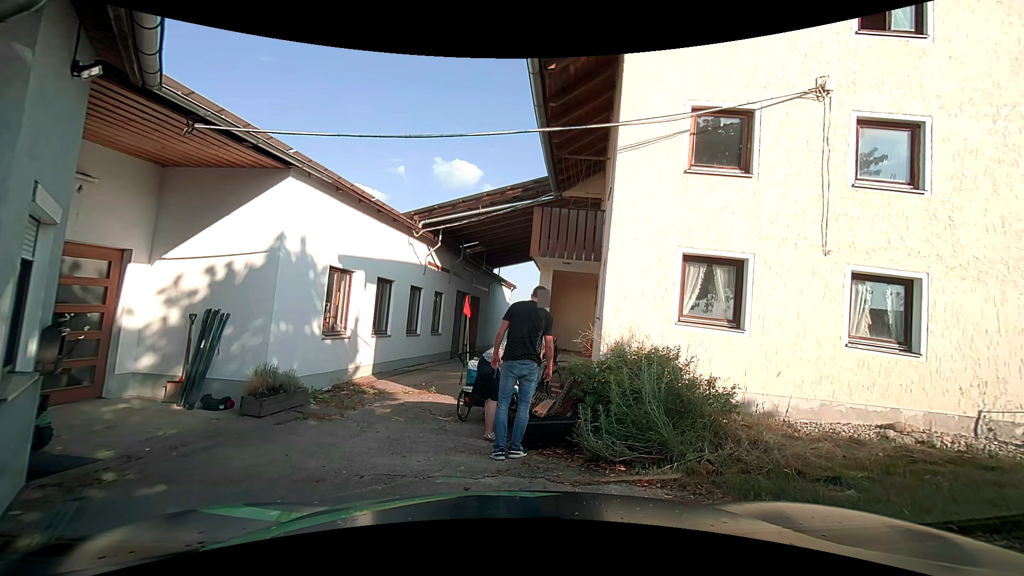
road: unclassified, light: Day
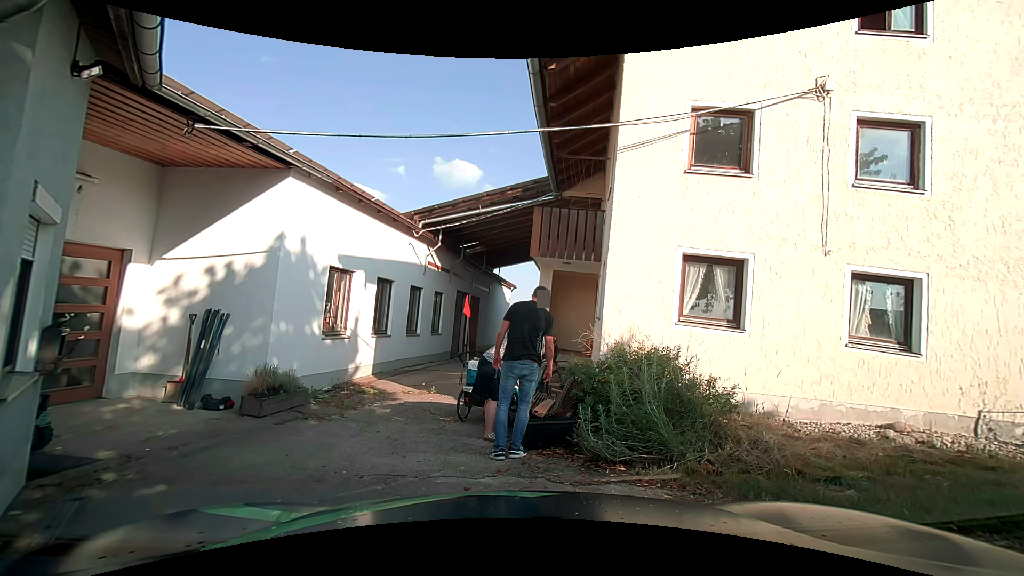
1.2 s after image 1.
(0.0, 0.0) m; 0°
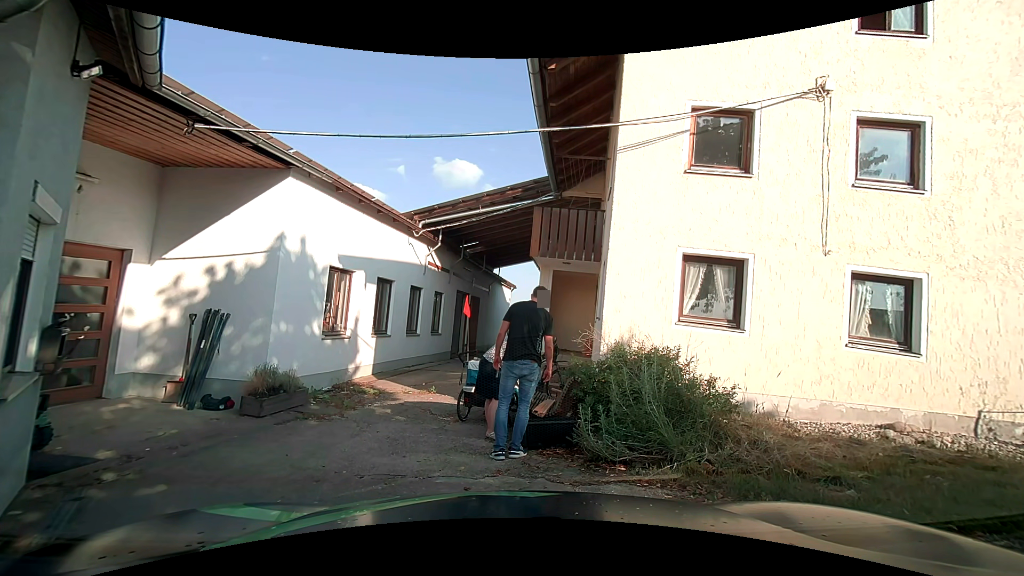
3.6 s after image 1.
(0.0, 0.0) m; 0°
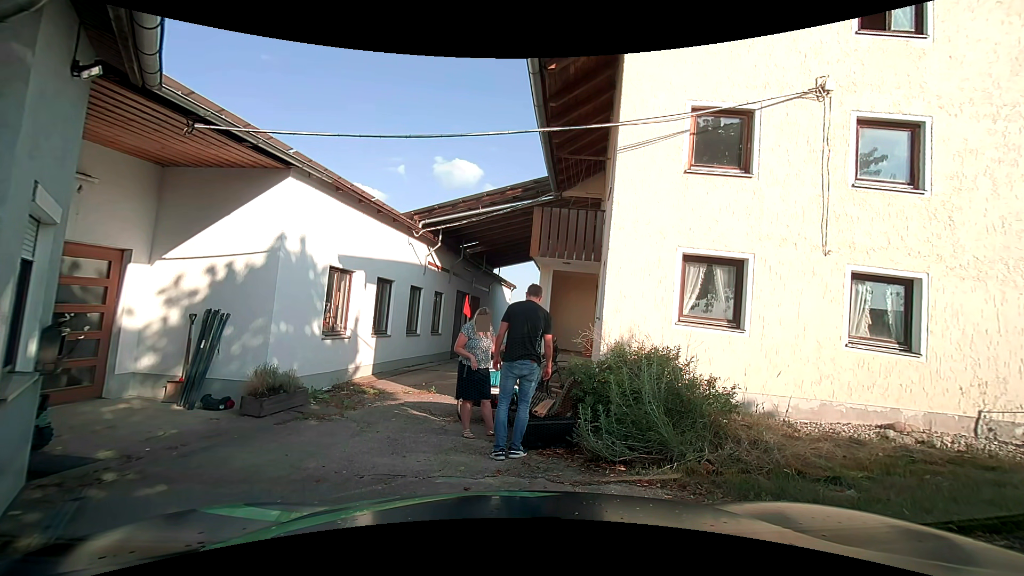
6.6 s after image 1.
(0.0, 0.0) m; 0°
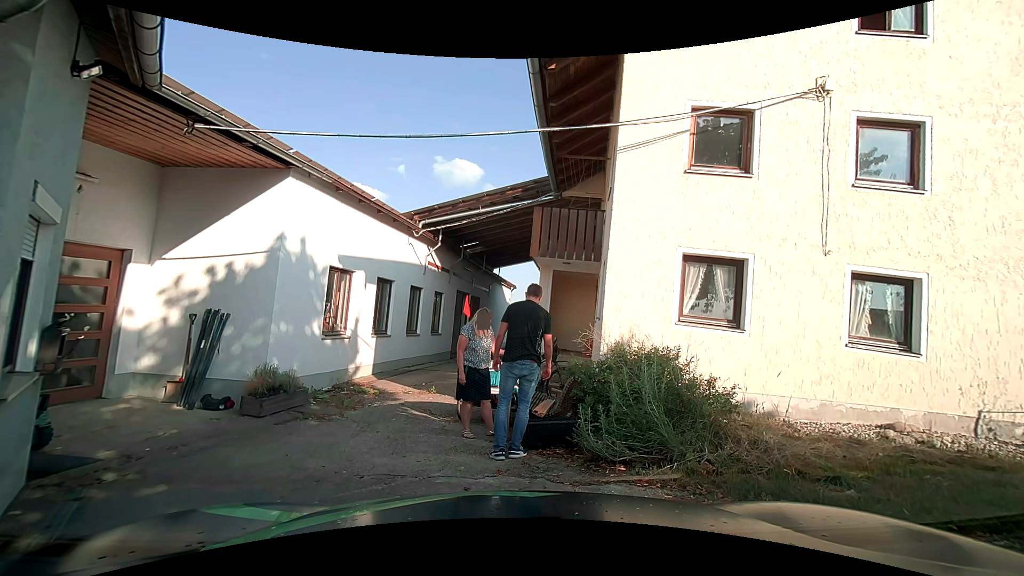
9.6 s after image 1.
(0.0, 0.0) m; 0°
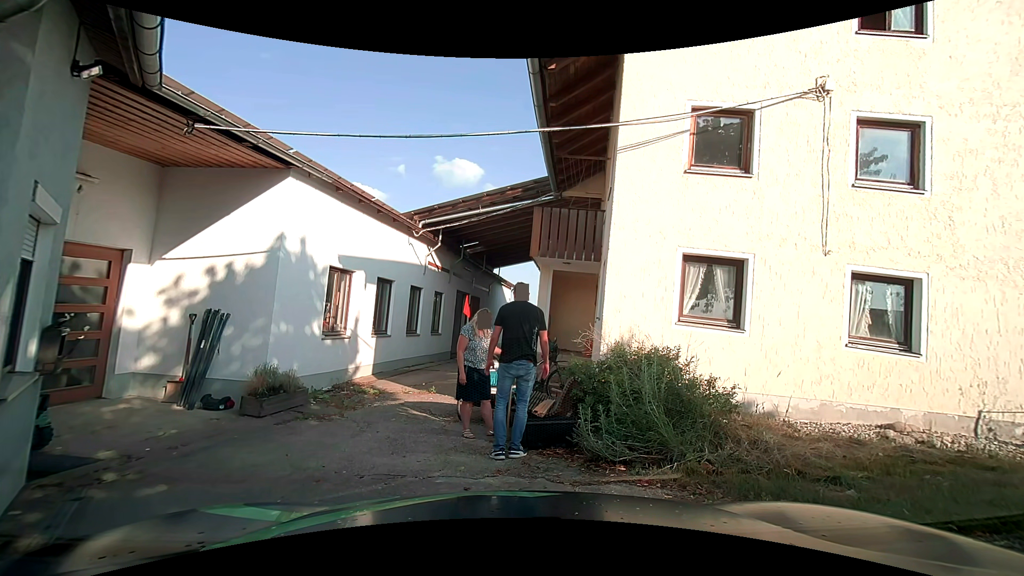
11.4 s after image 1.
(0.0, 0.0) m; 0°
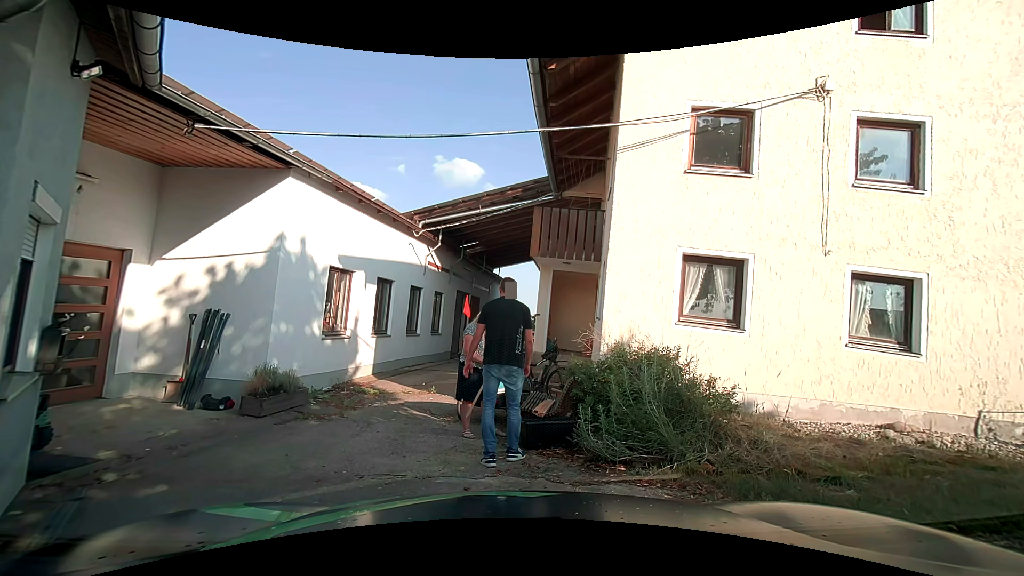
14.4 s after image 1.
(0.0, 0.0) m; 0°
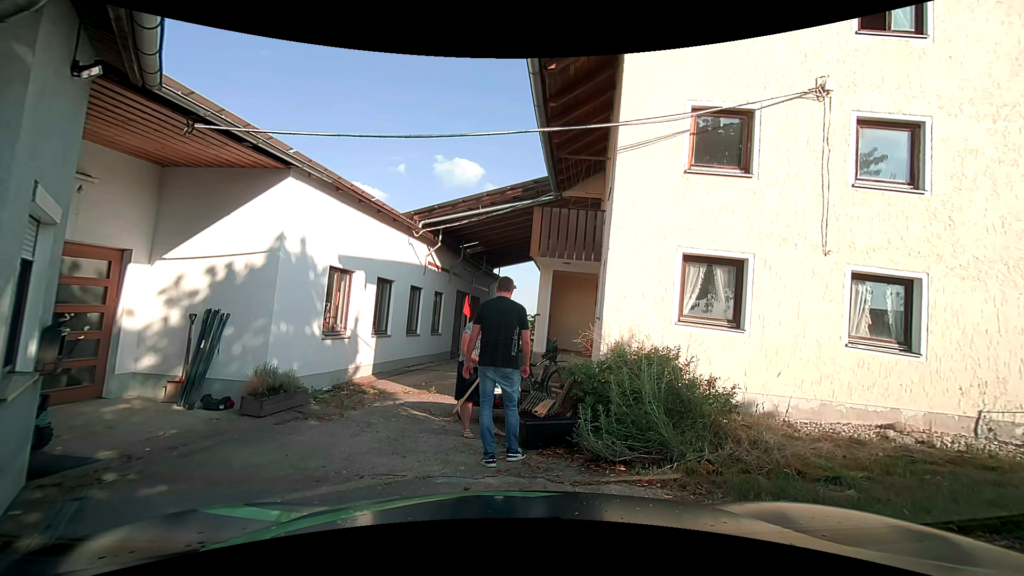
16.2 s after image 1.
(0.0, 0.0) m; 0°
